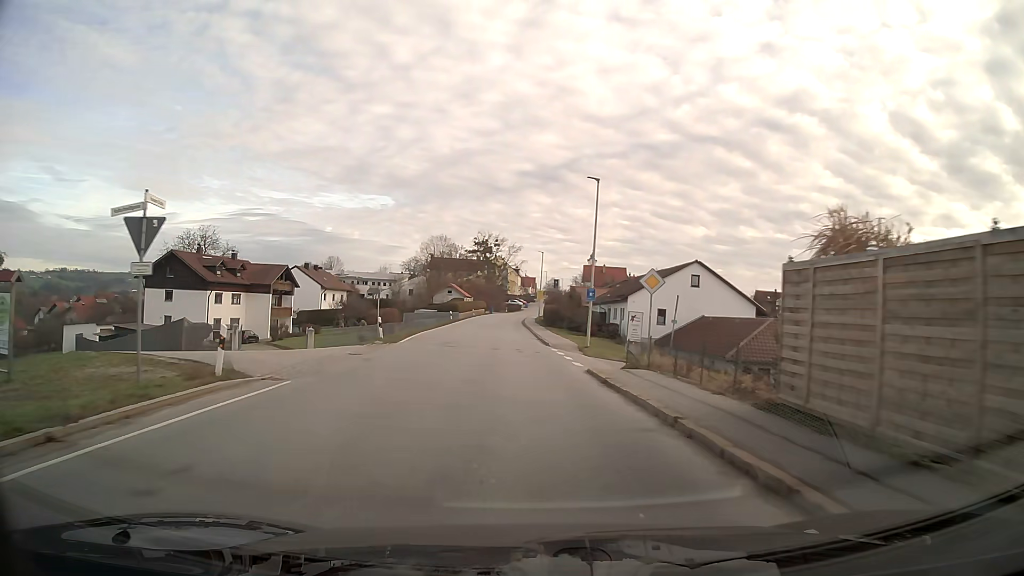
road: secondary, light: Day
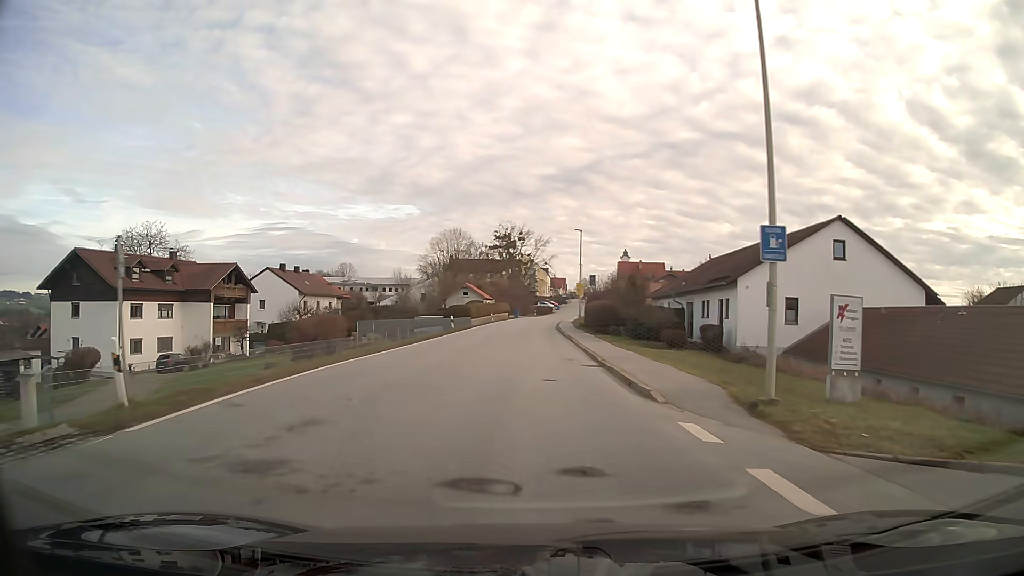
(-0.4, +21.9) m; -2°
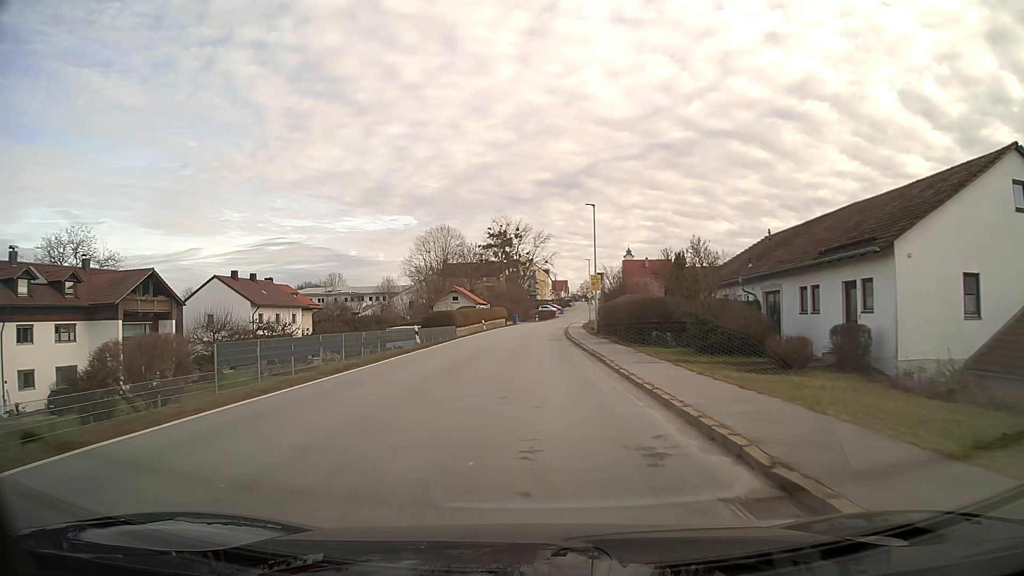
(0.0, +14.5) m; 0°
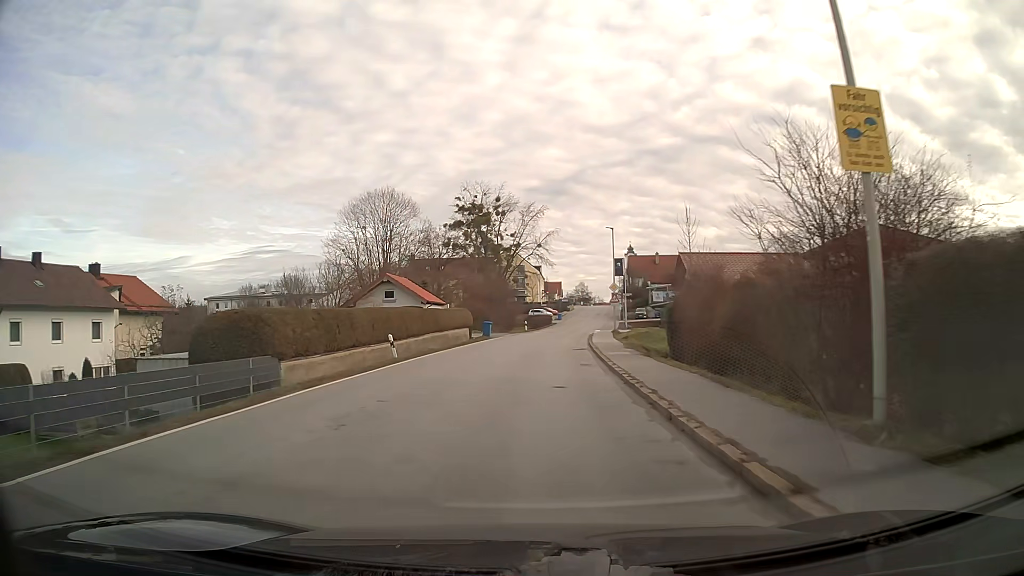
(+0.2, +36.5) m; +1°
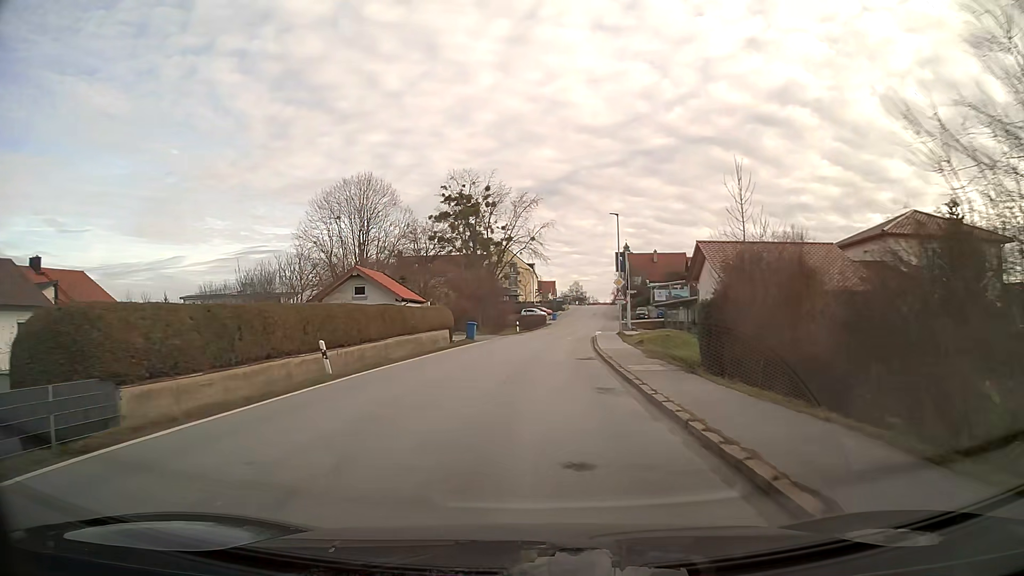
(0.0, +7.3) m; +1°
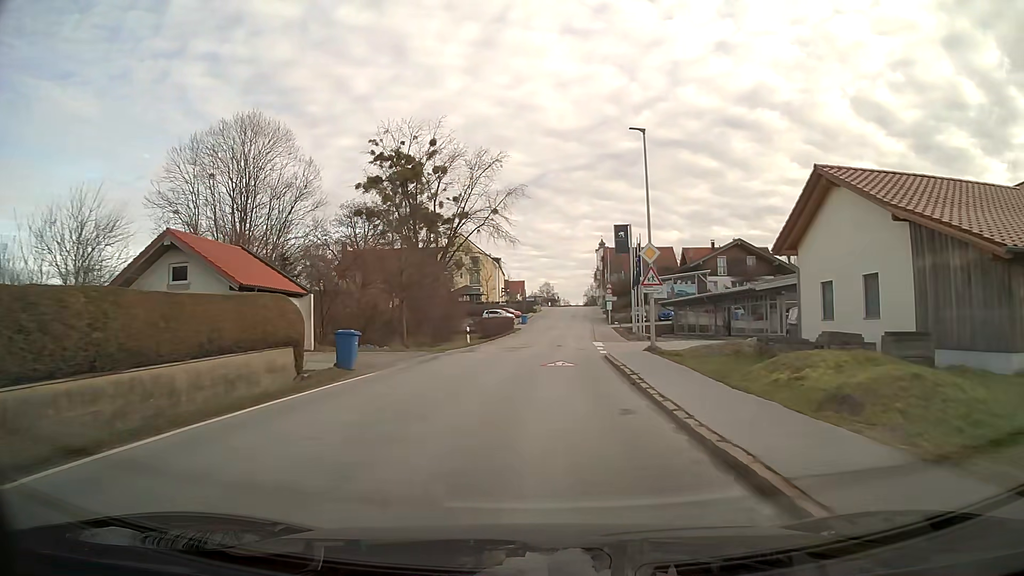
(+0.5, +21.9) m; +3°
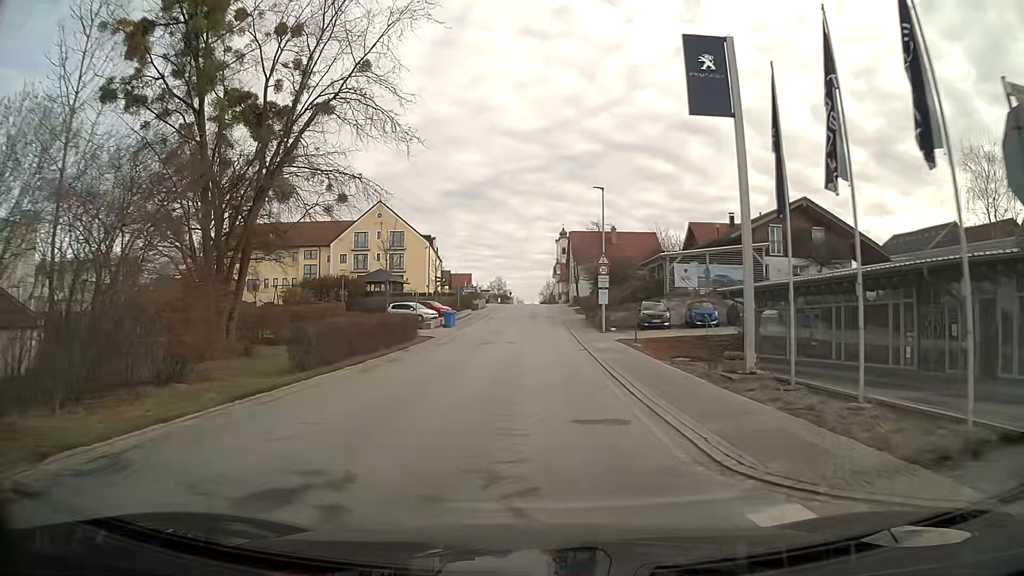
(+1.1, +32.8) m; +3°
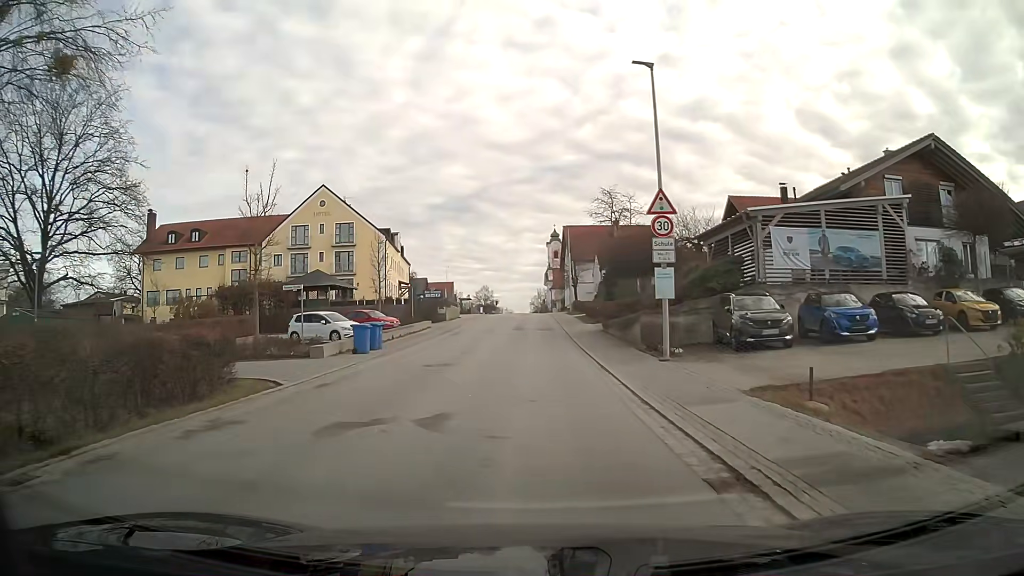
(+0.2, +20.2) m; +1°
(0, +10) (0, +20) (0, +30) (0, +40) (0, +50) (0, +60) (0, +70) (0, +80) (0, +90) (0, +100) m
